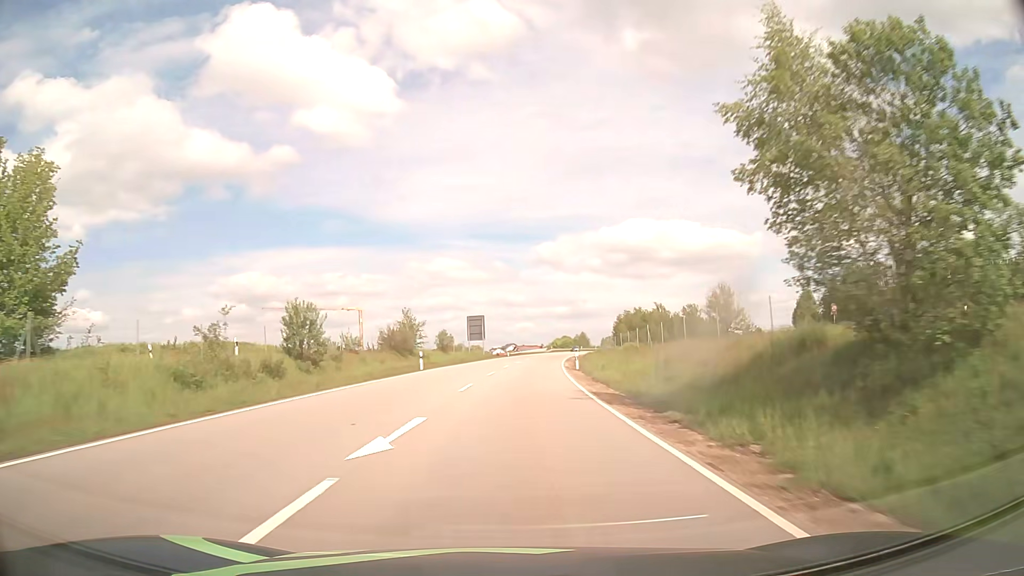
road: primary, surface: asphalt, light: Day
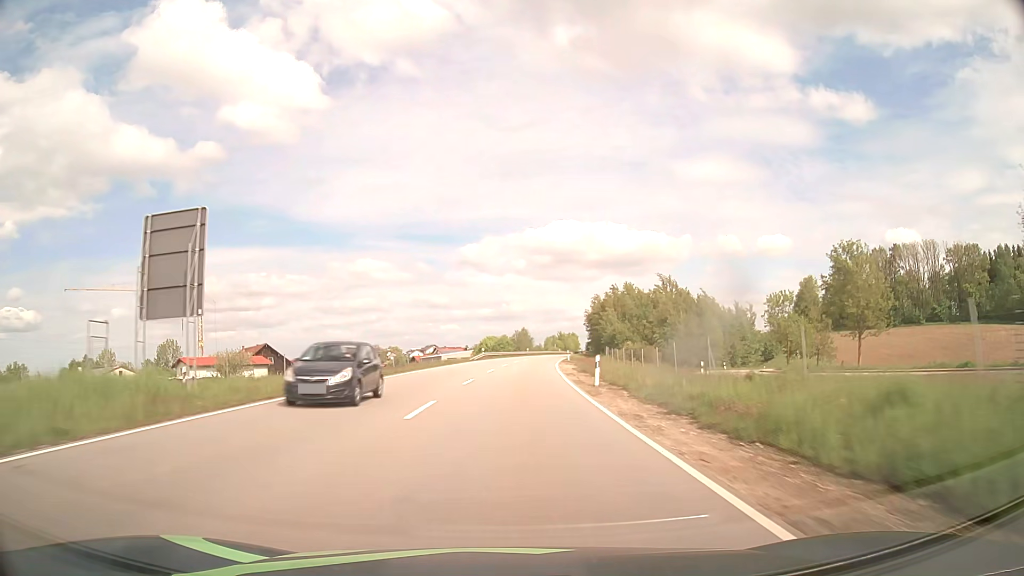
(+4.1, +68.8) m; +7°
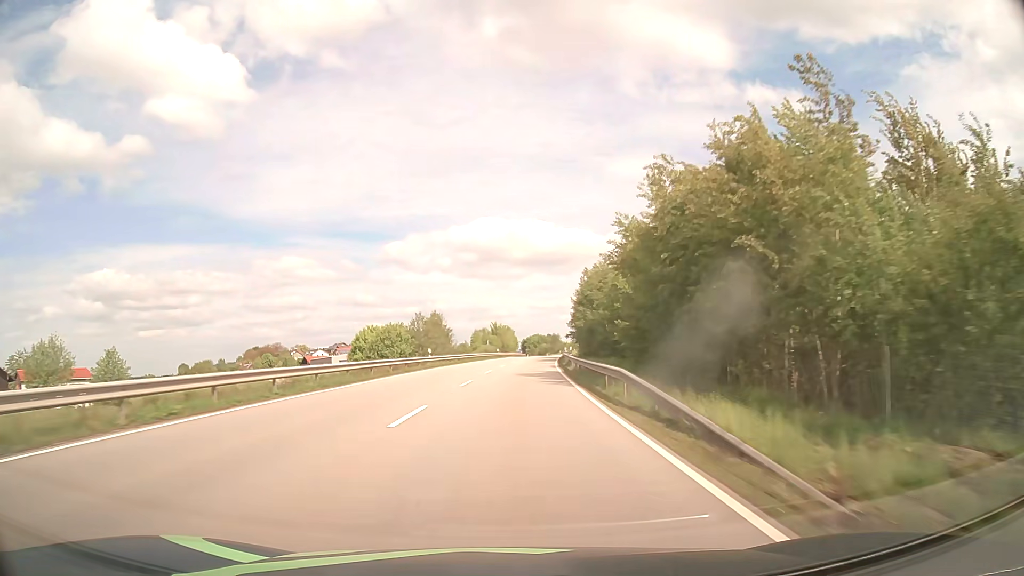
(+3.9, +73.1) m; +6°
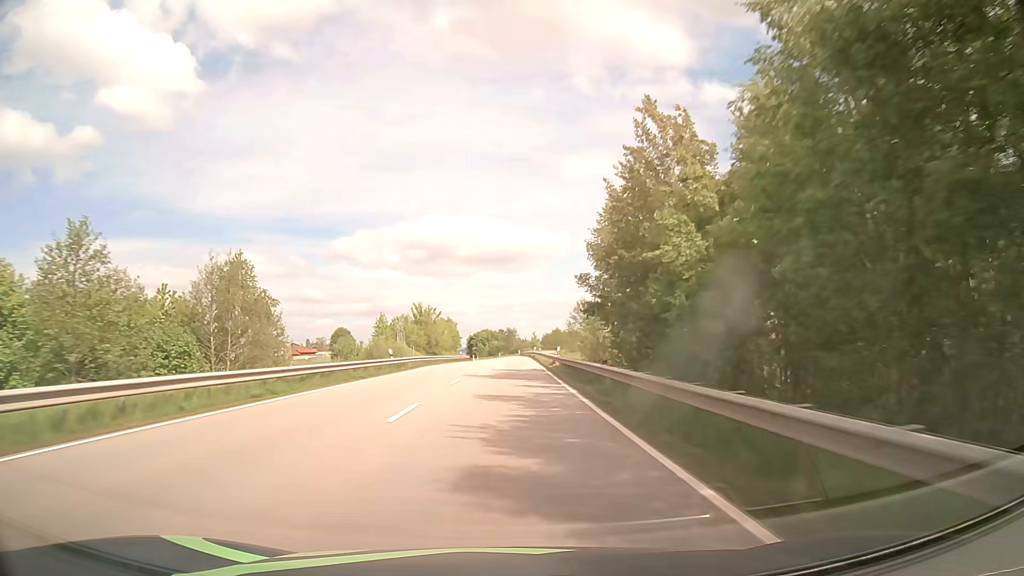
(+2.8, +59.2) m; +5°
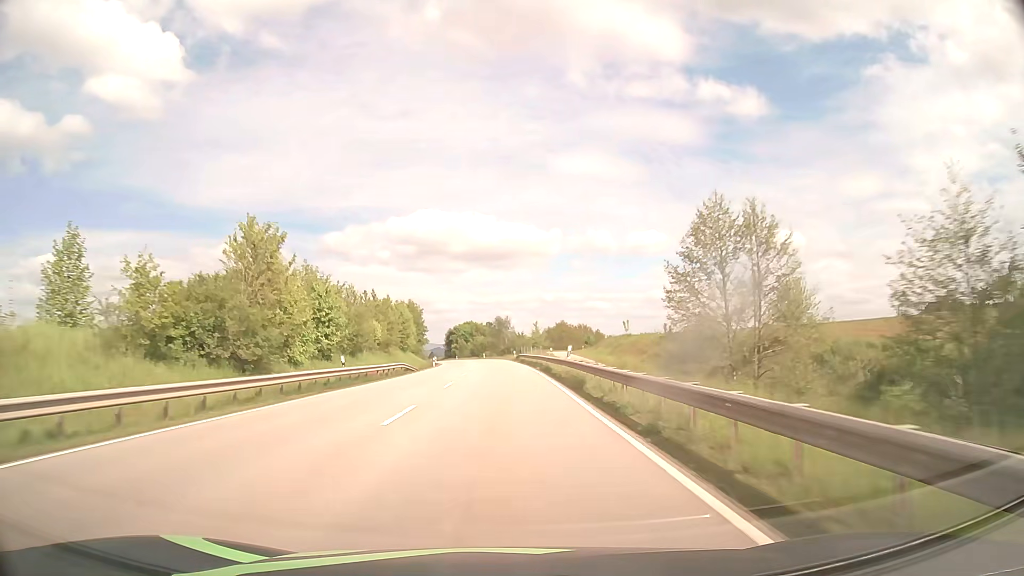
(+0.5, +60.3) m; +1°
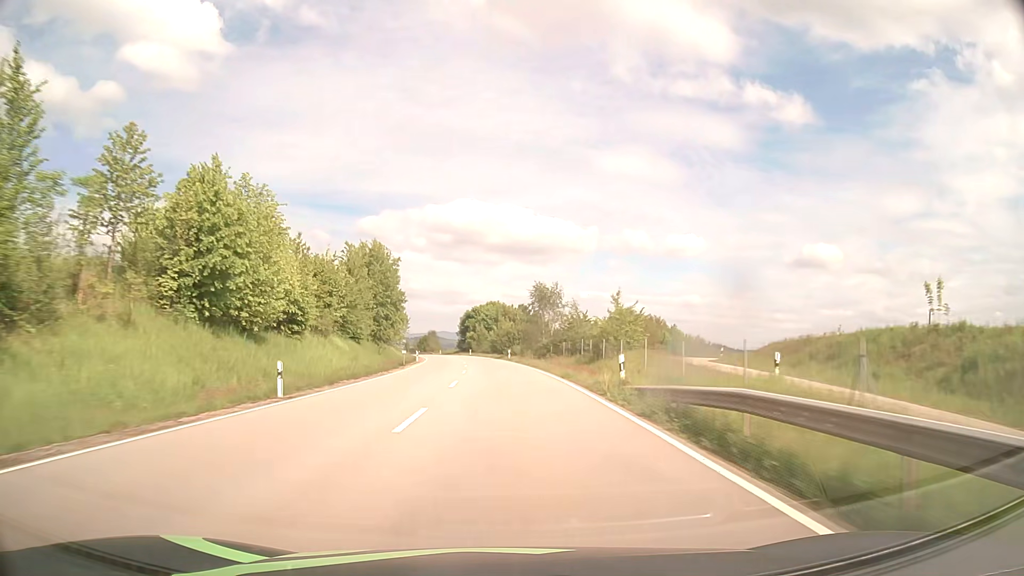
(-1.3, +61.9) m; -3°
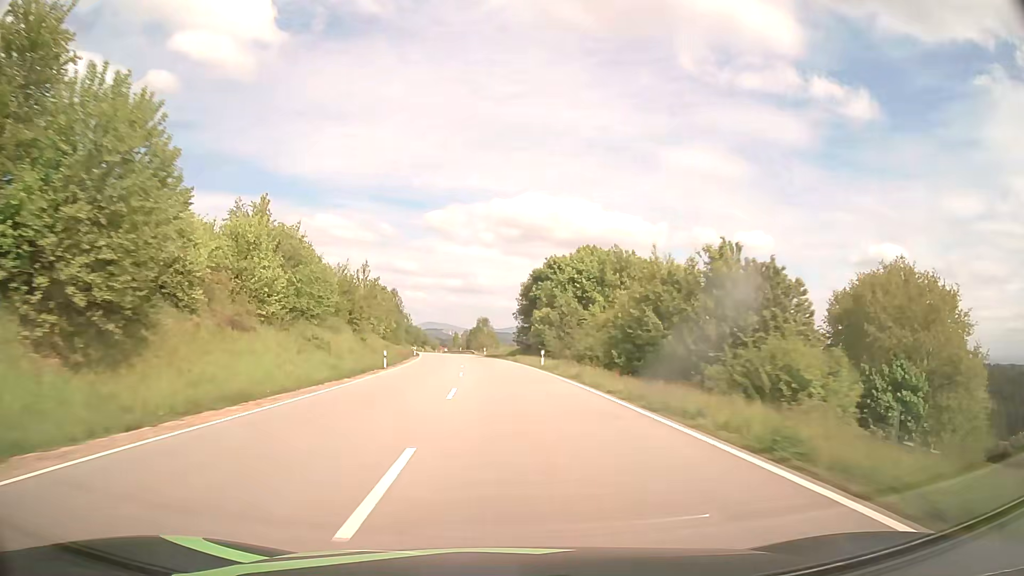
(-4.0, +78.3) m; -6°
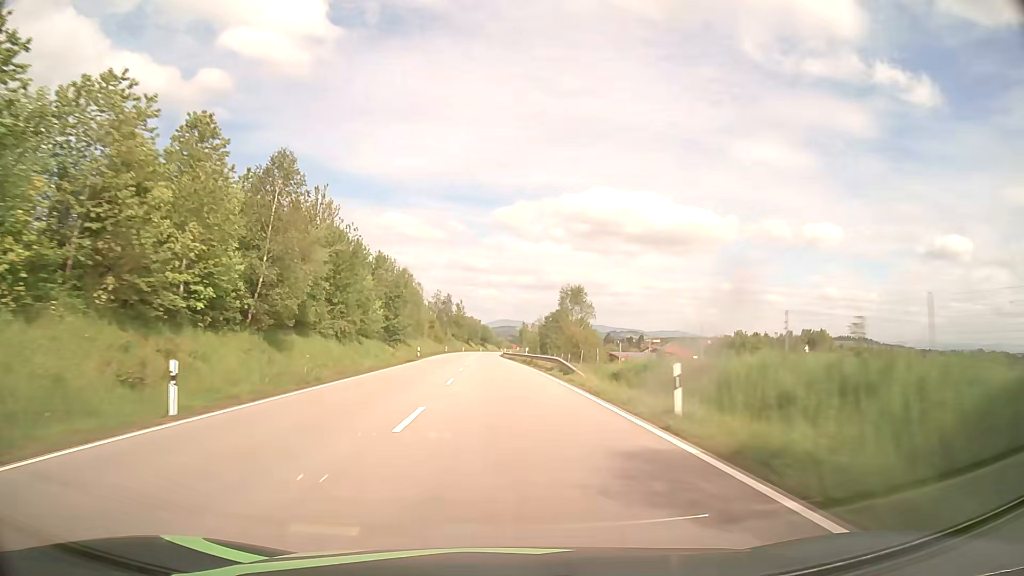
(-4.3, +78.8) m; -6°
(0, +10) (0, +20) (0, +30) (-1, +40) (-1, +50) (-1, +60) (-2, +70) (-2, +80) (-3, +90) (-3, +100) m
